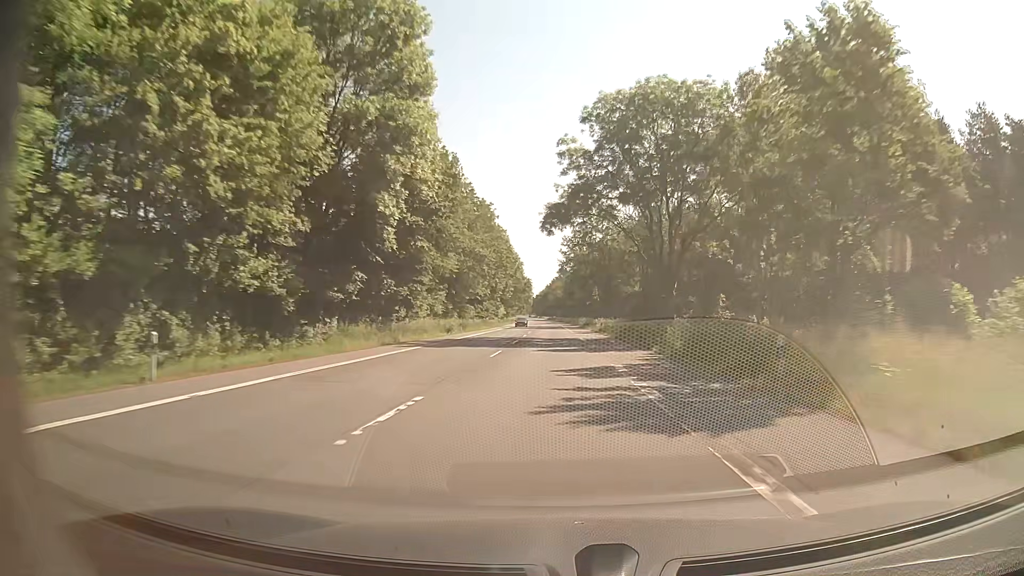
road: secondary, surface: asphalt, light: Day
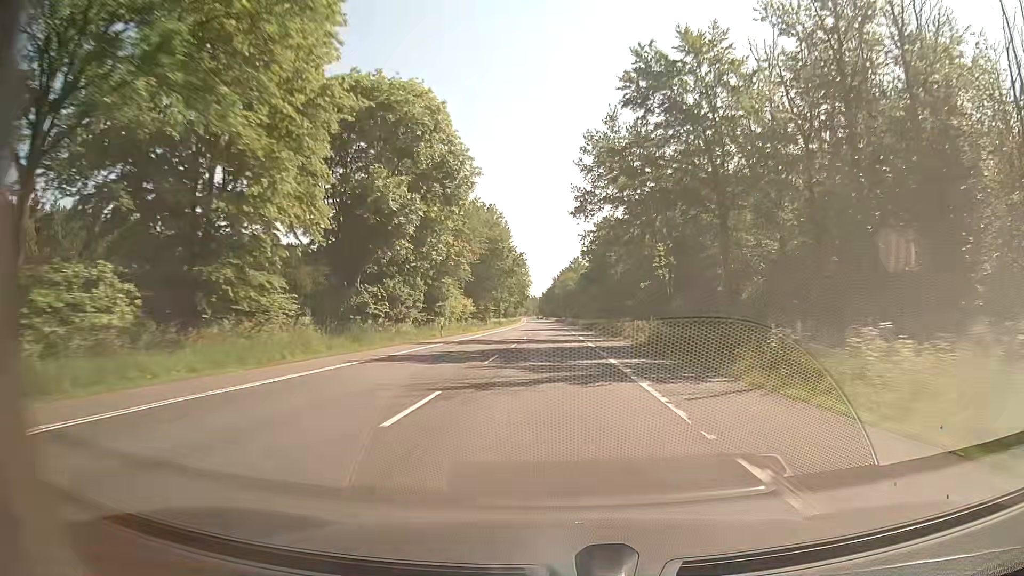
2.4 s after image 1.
(-0.4, +63.2) m; 0°
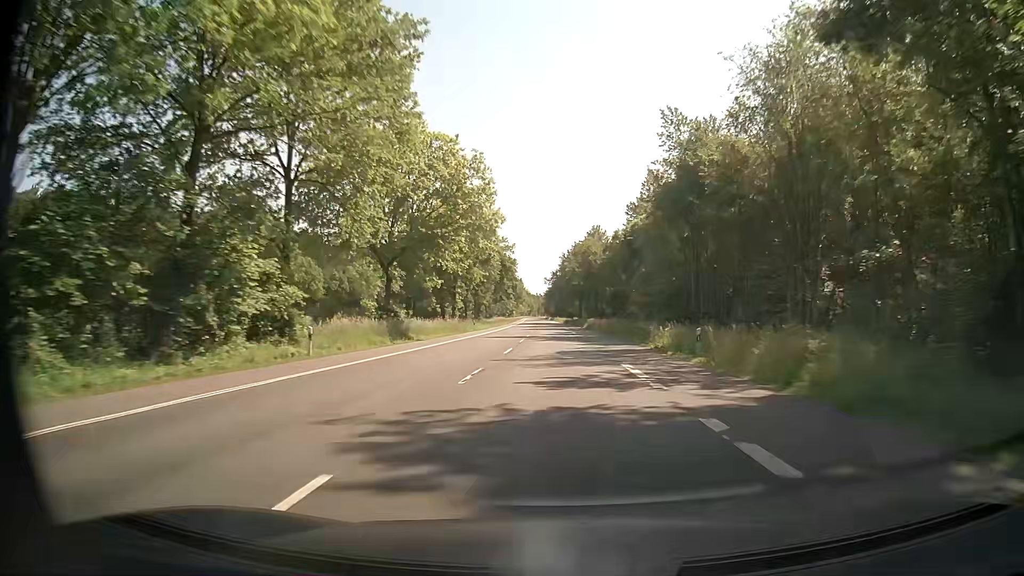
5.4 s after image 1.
(-1.0, +79.0) m; -1°
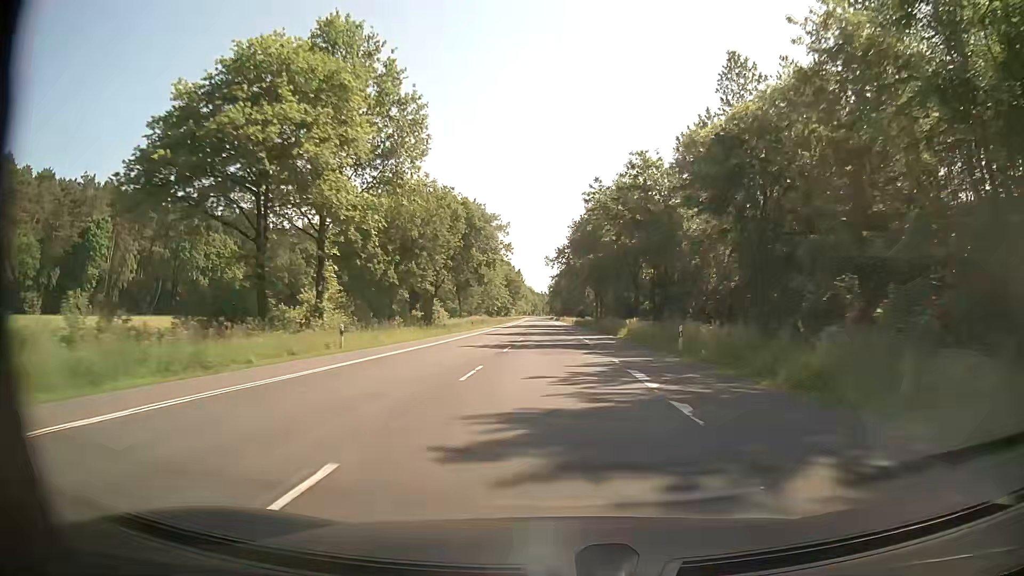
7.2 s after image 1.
(-0.2, +47.4) m; 0°
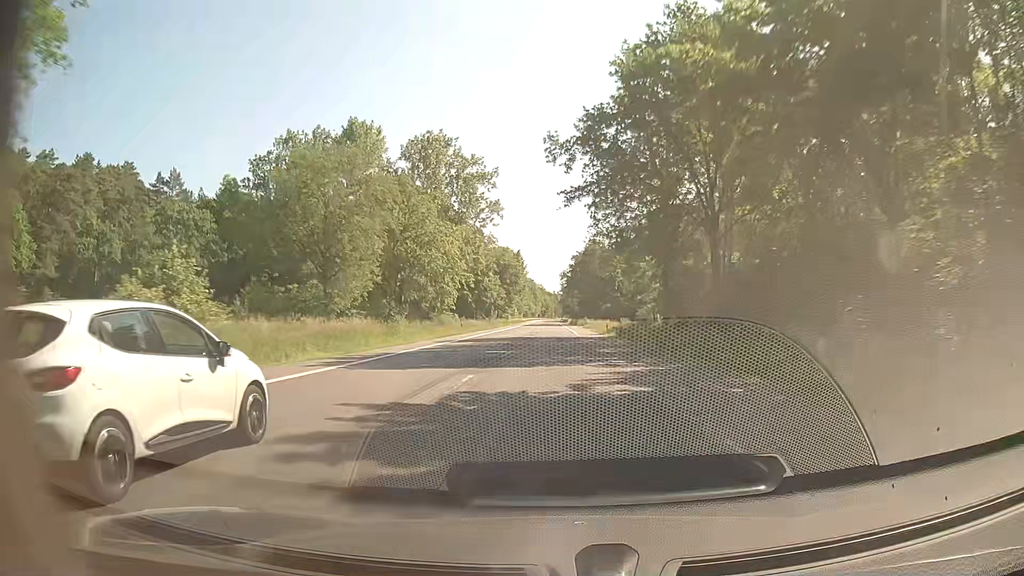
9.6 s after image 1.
(-0.5, +63.2) m; -1°
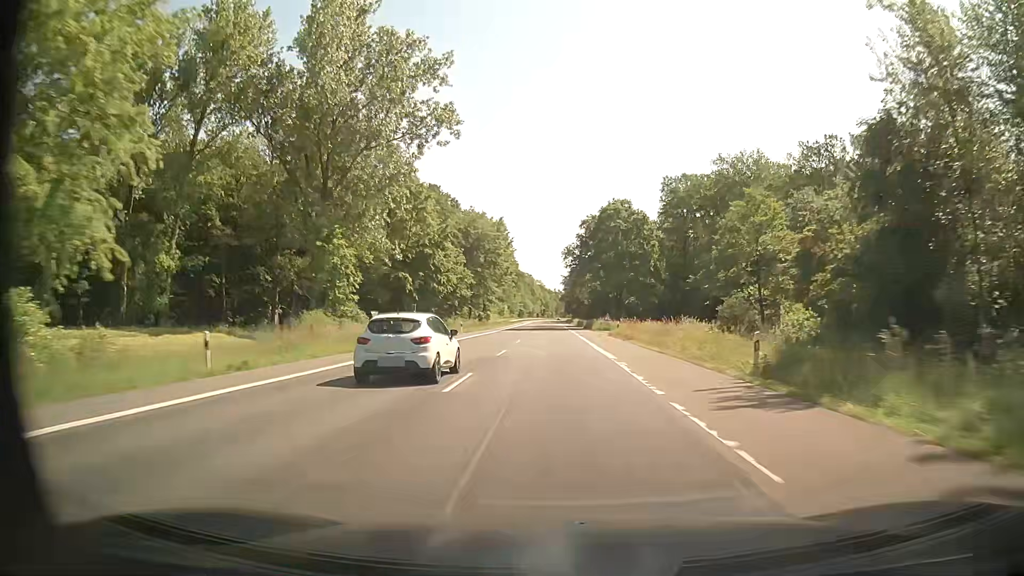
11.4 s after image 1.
(0.0, +47.4) m; 0°
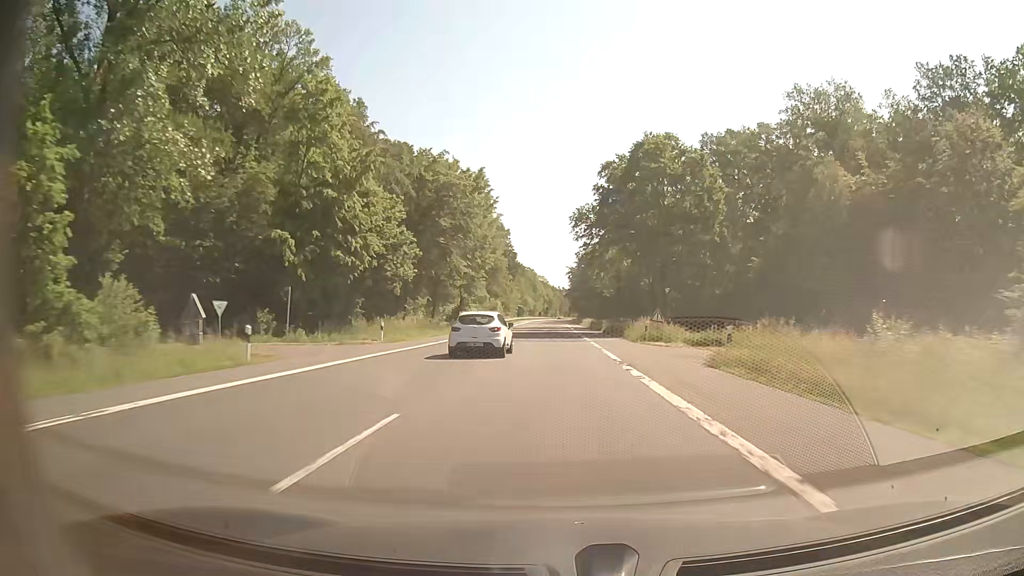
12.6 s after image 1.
(0.0, +31.6) m; 0°
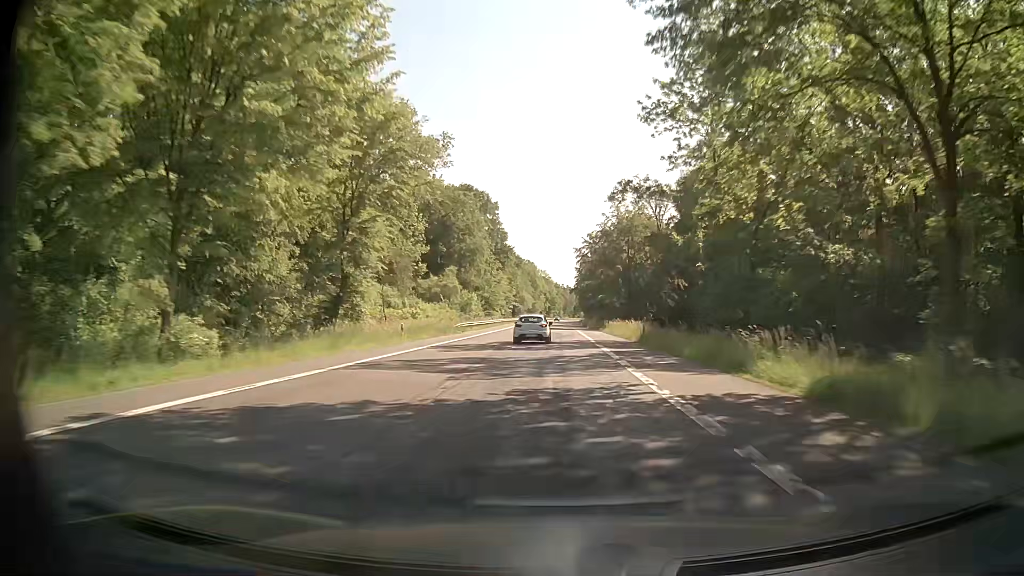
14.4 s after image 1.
(0.0, +47.4) m; 0°
(0, +10) (0, +20) (0, +30) (0, +40) (0, +50) (0, +60) (0, +70) (0, +80) (0, +90) (0, +100) m
